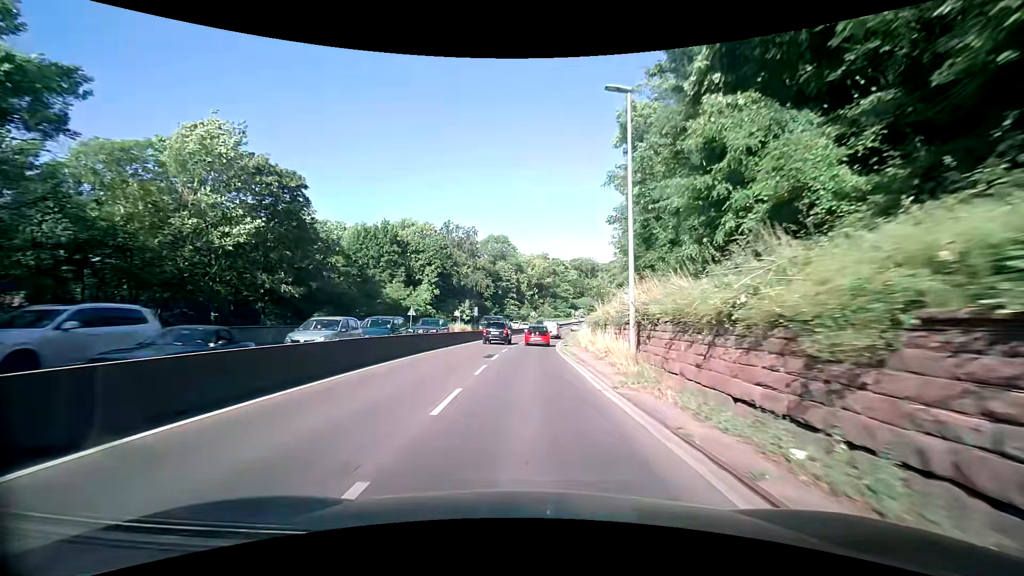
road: trunk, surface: asphalt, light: Day
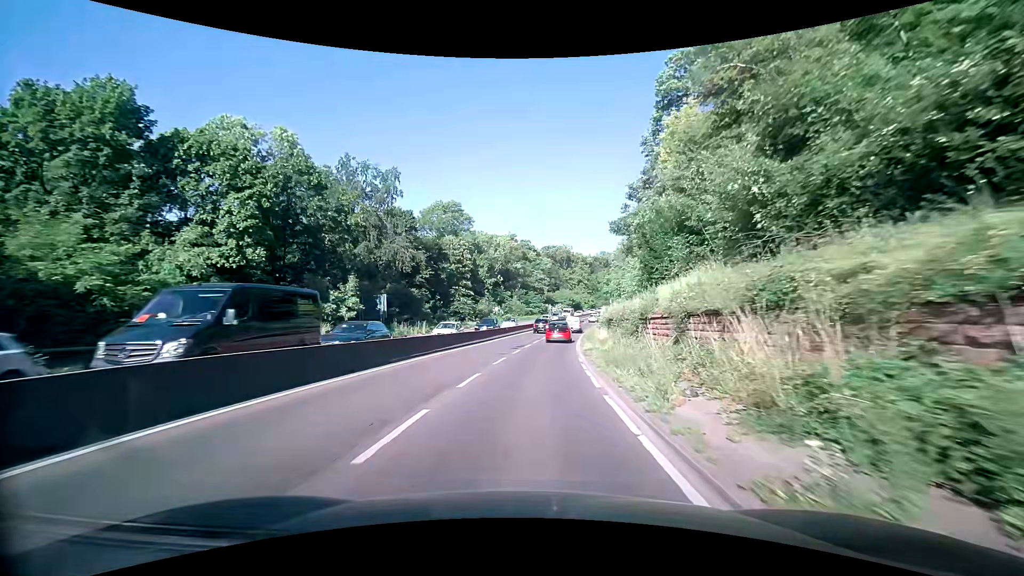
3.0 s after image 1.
(+1.0, +39.6) m; +3°
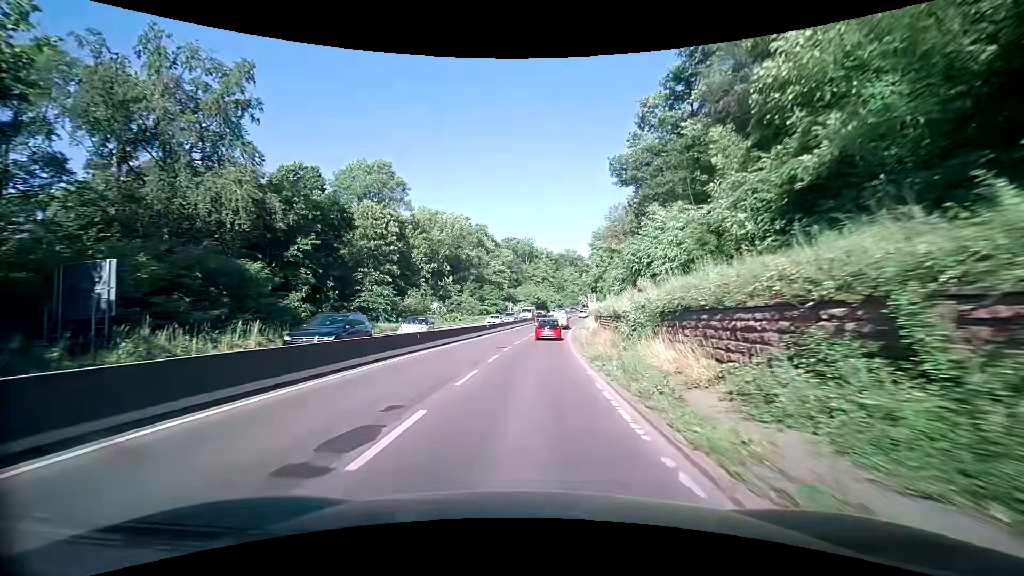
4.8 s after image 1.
(+1.3, +25.0) m; +5°
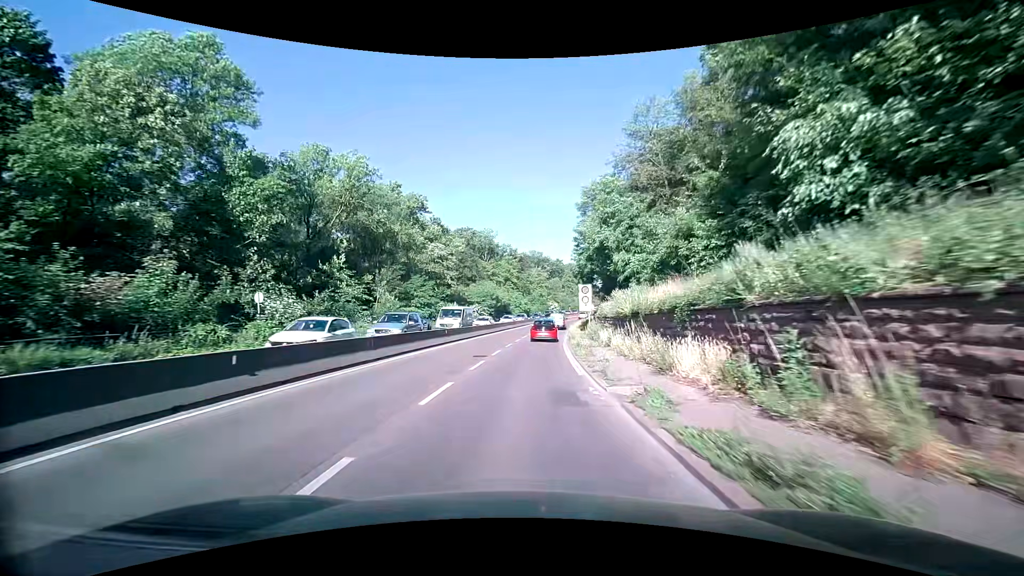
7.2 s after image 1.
(+1.1, +33.2) m; +4°
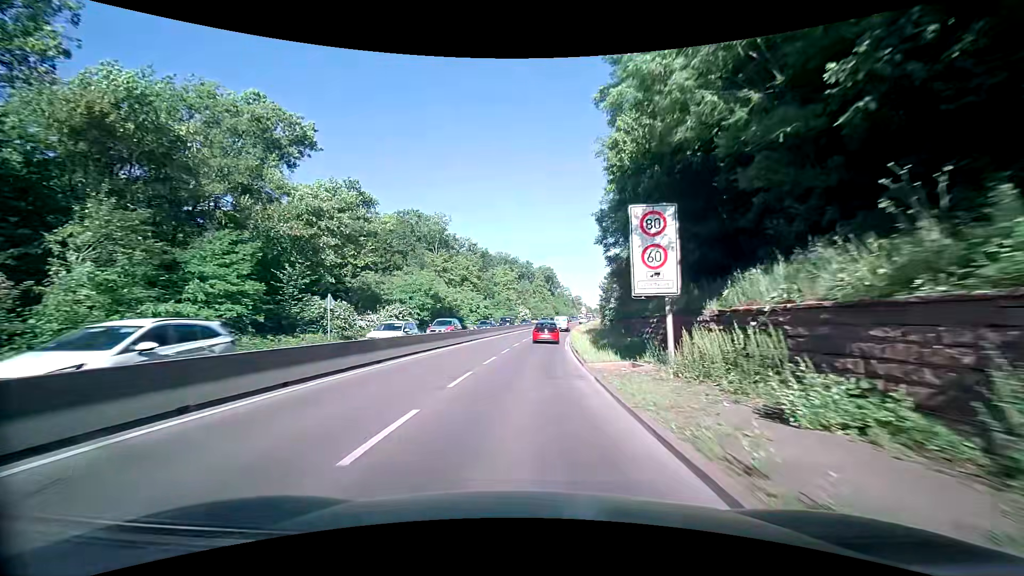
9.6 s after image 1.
(+1.1, +33.7) m; +4°
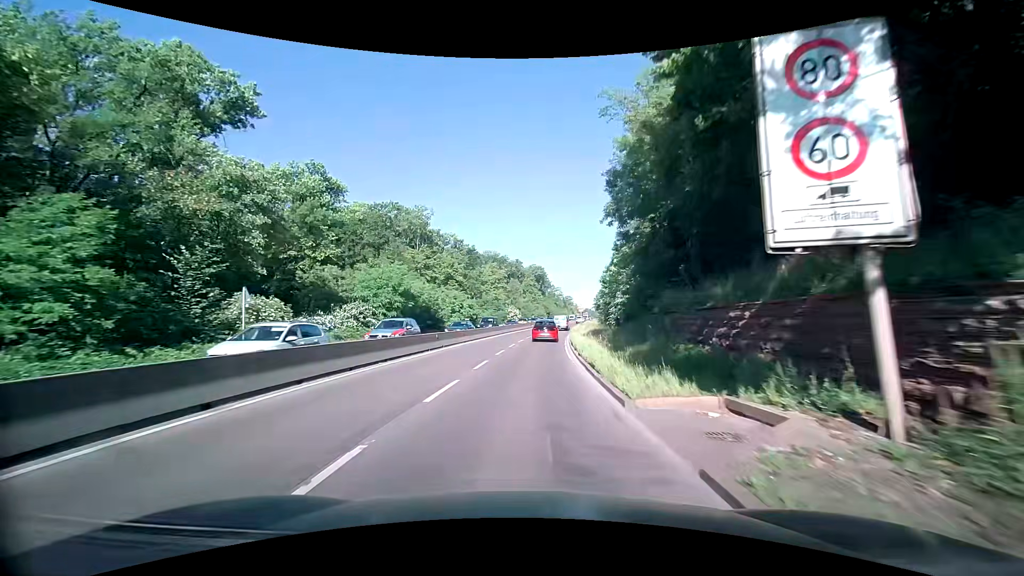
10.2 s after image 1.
(+0.1, +8.4) m; +1°
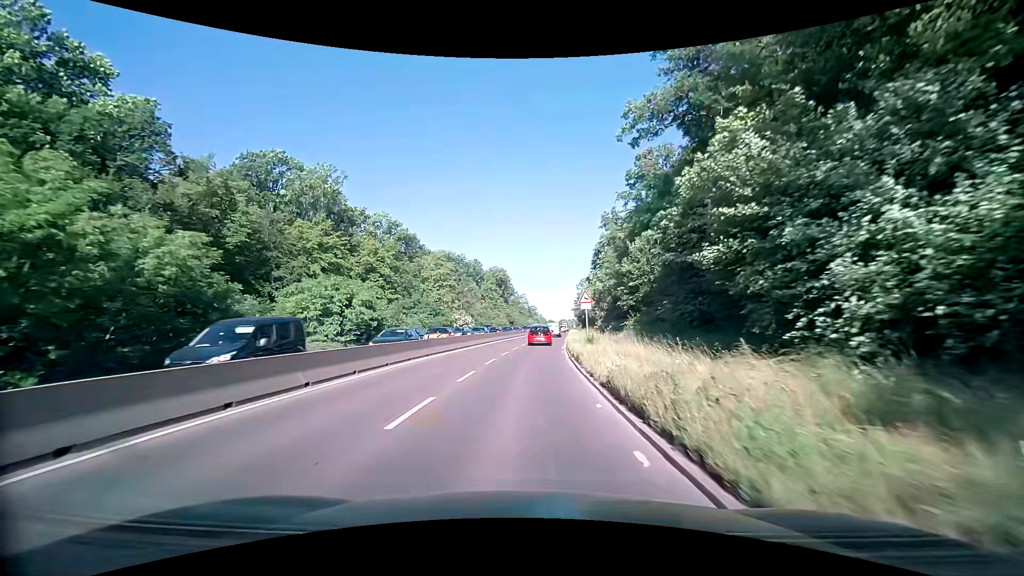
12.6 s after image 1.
(+1.4, +33.0) m; +4°
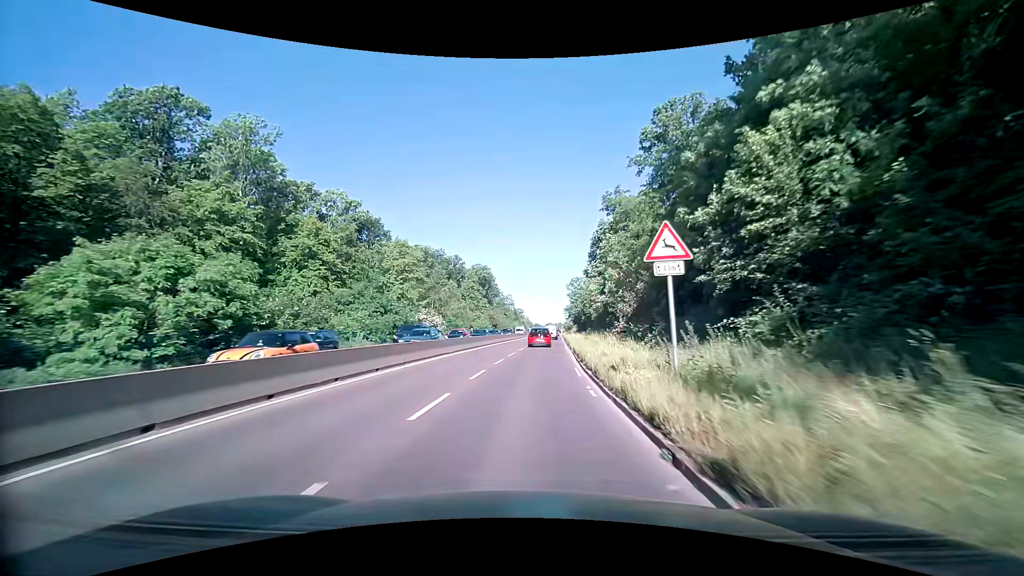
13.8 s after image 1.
(+0.3, +17.4) m; +1°
(0, +10) (+1, +20) (+1, +30) (+2, +40) (+3, +50) (+3, +60) (+4, +70) (+5, +80) (+5, +90) (+6, +100) m
